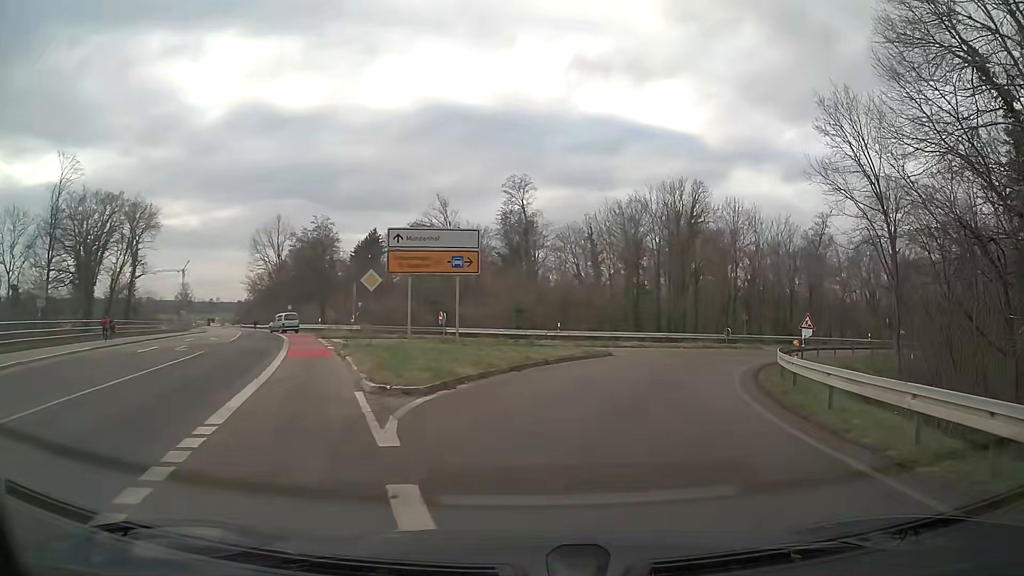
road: trunk_link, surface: asphalt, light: Day
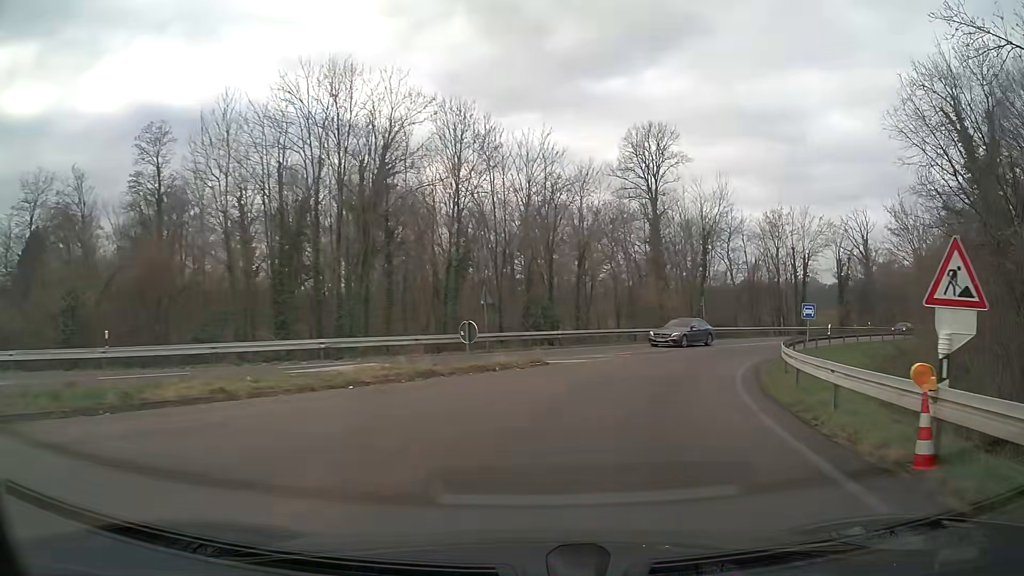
(+5.5, +26.2) m; +25°
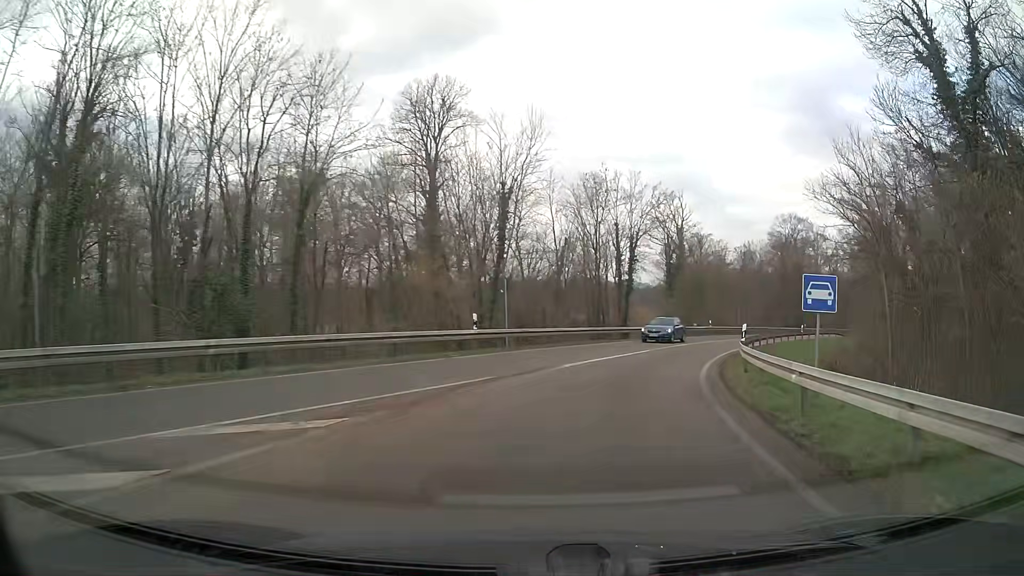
(+2.9, +17.4) m; +19°
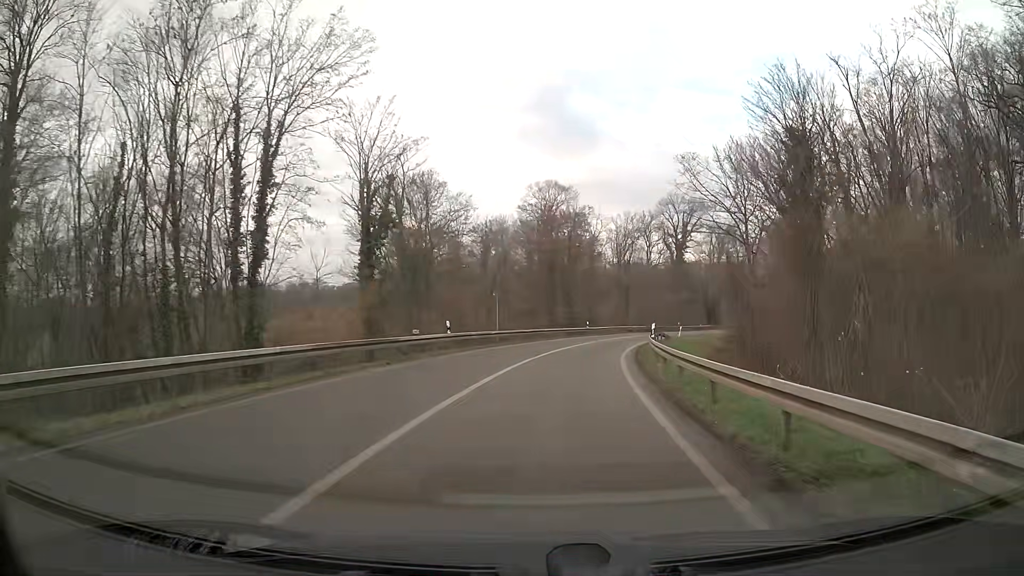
(+7.3, +30.8) m; +23°
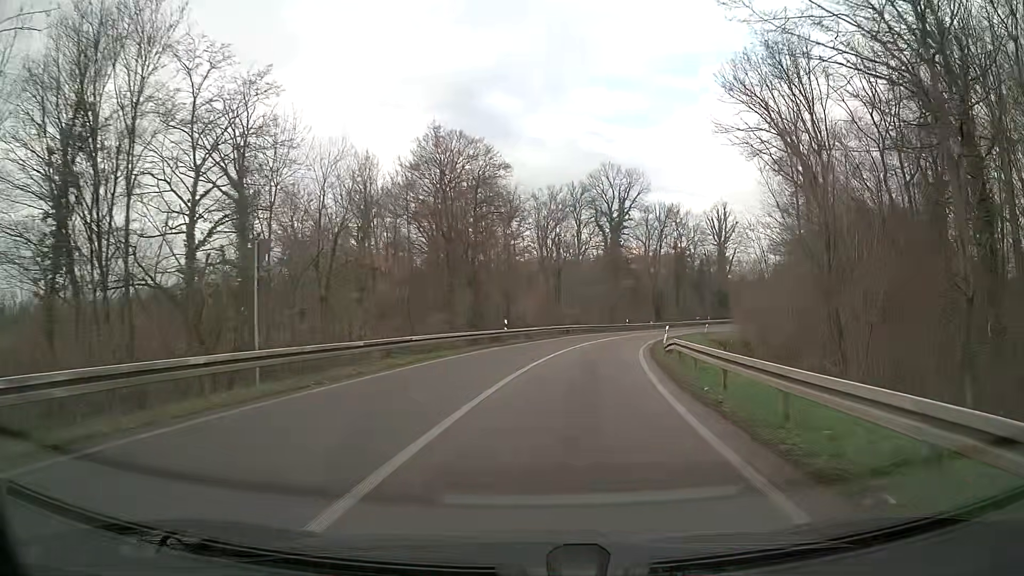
(+1.9, +27.0) m; +8°
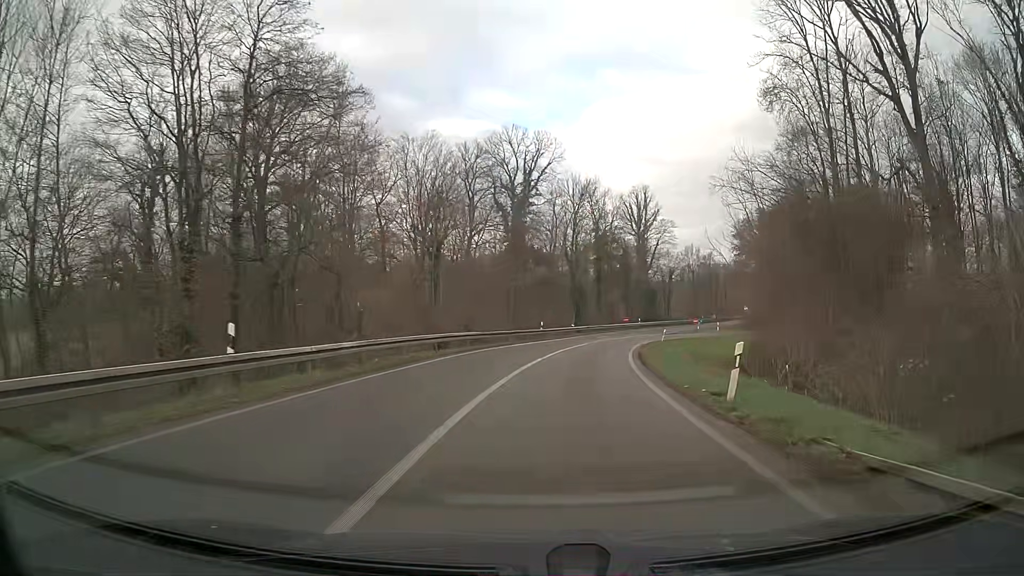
(+2.0, +26.2) m; +9°
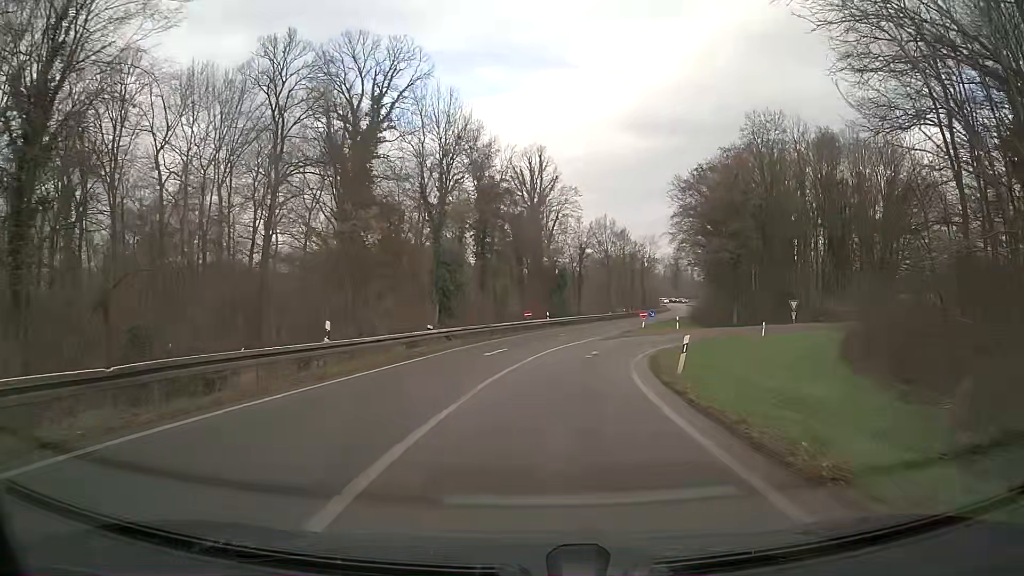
(+2.8, +33.2) m; +10°
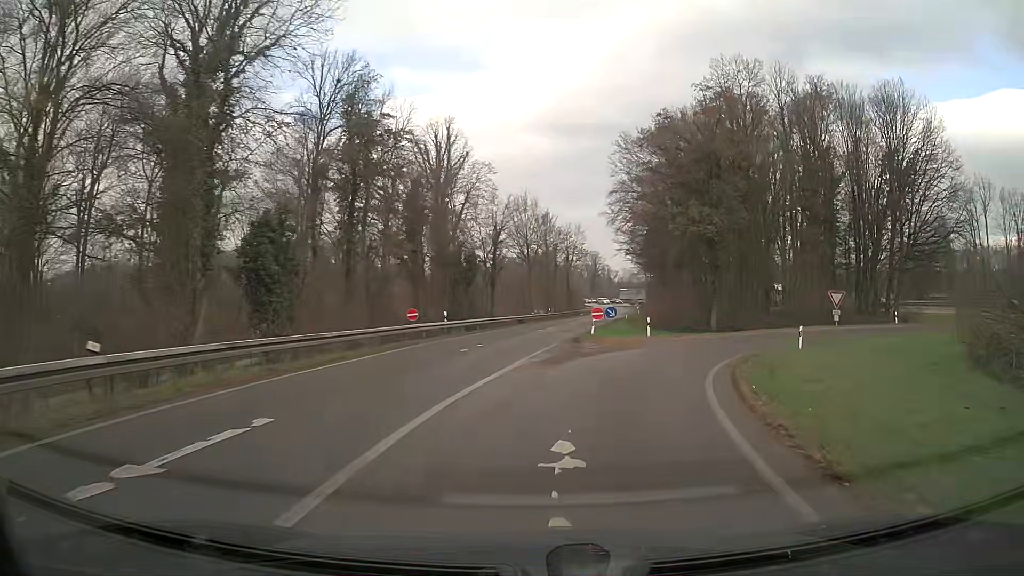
(+1.1, +19.6) m; +8°
(+1, +10) (+3, +20) (+7, +29) (+14, +36) (+22, +41) (+32, +44) (+42, +44) (+51, +41) (+60, +36) (+66, +28) m
